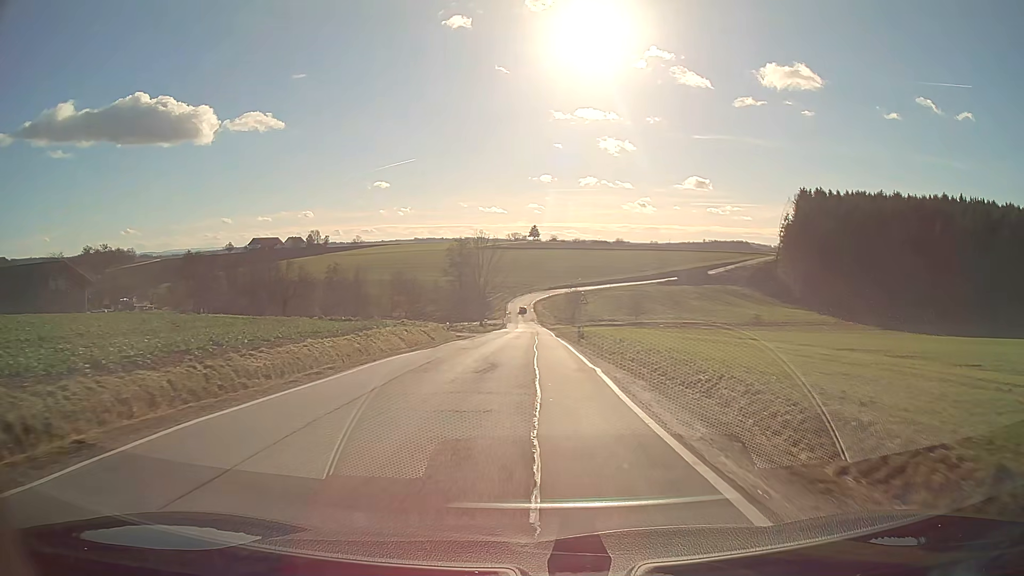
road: secondary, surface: asphalt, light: Day
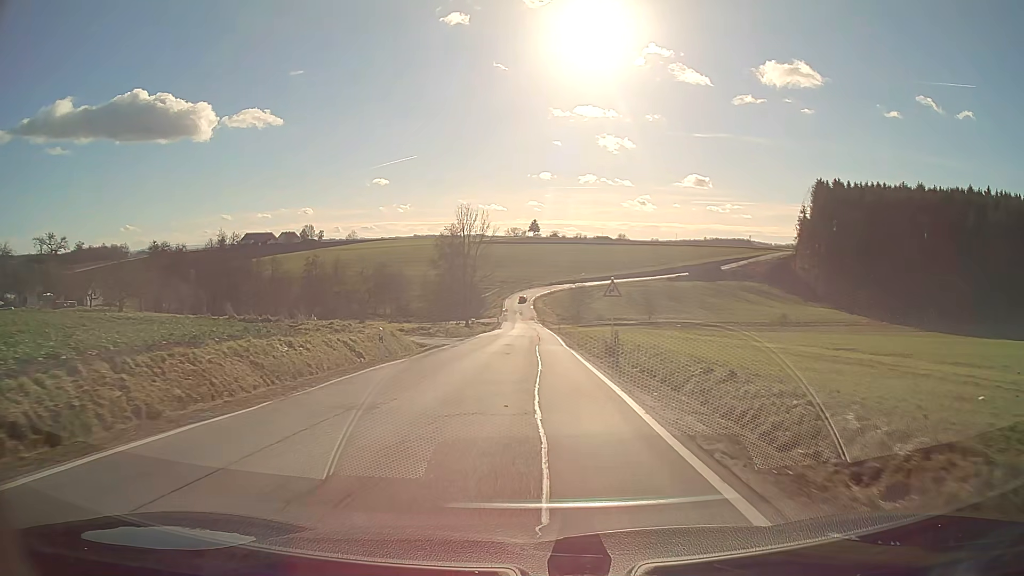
(0.0, +16.7) m; 0°
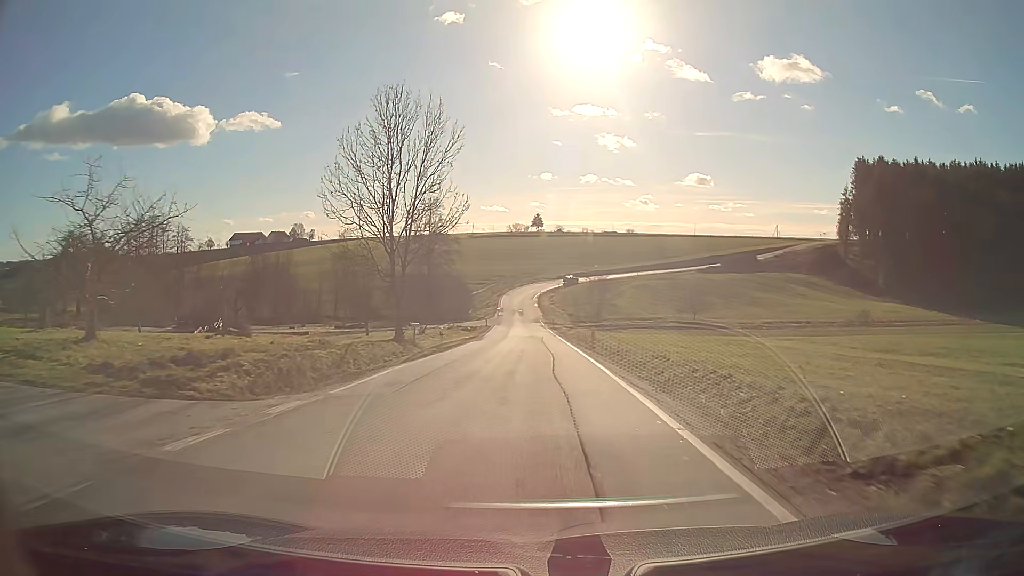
(-0.1, +33.5) m; 0°
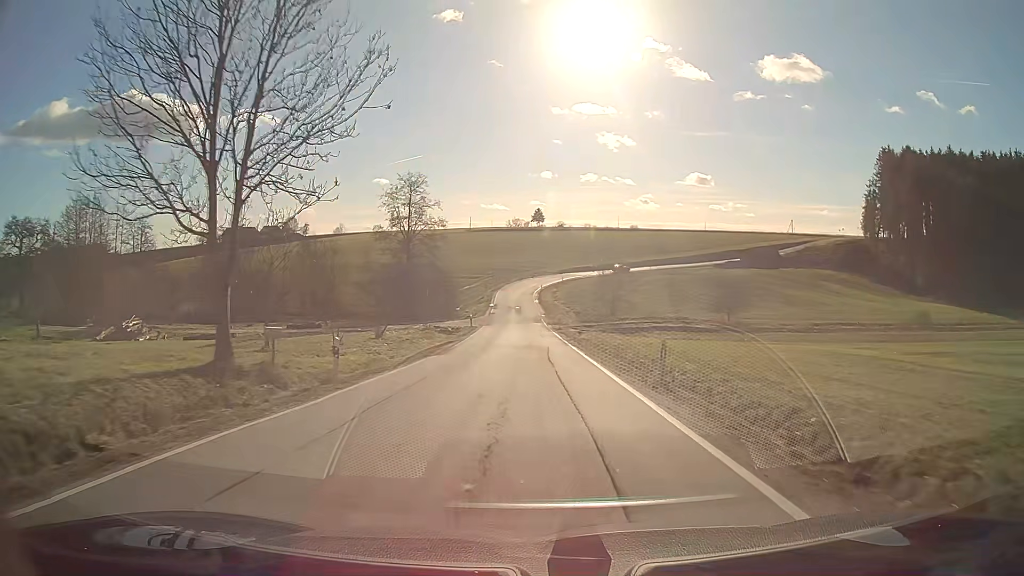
(0.0, +17.5) m; 0°
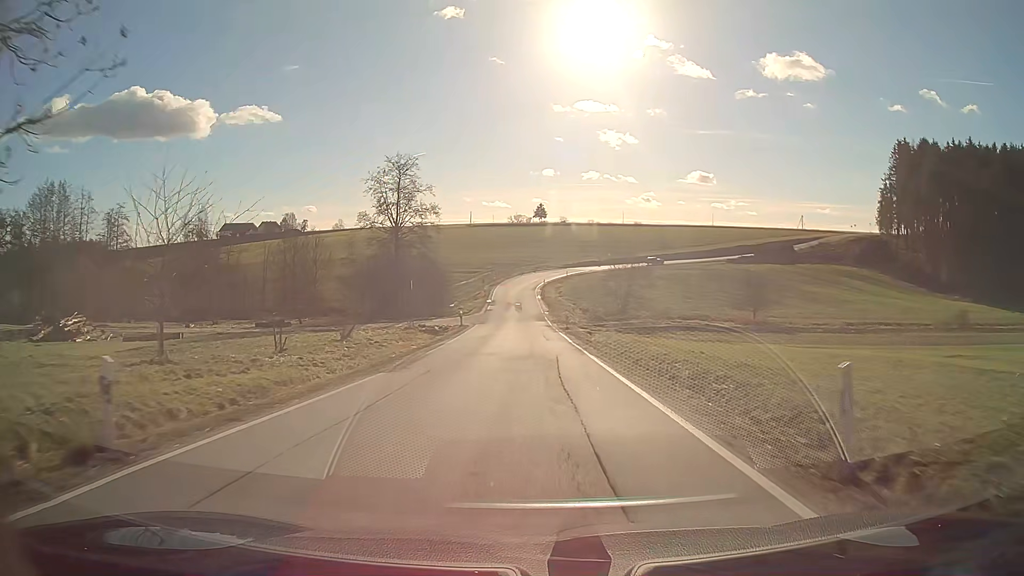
(0.0, +8.8) m; 0°
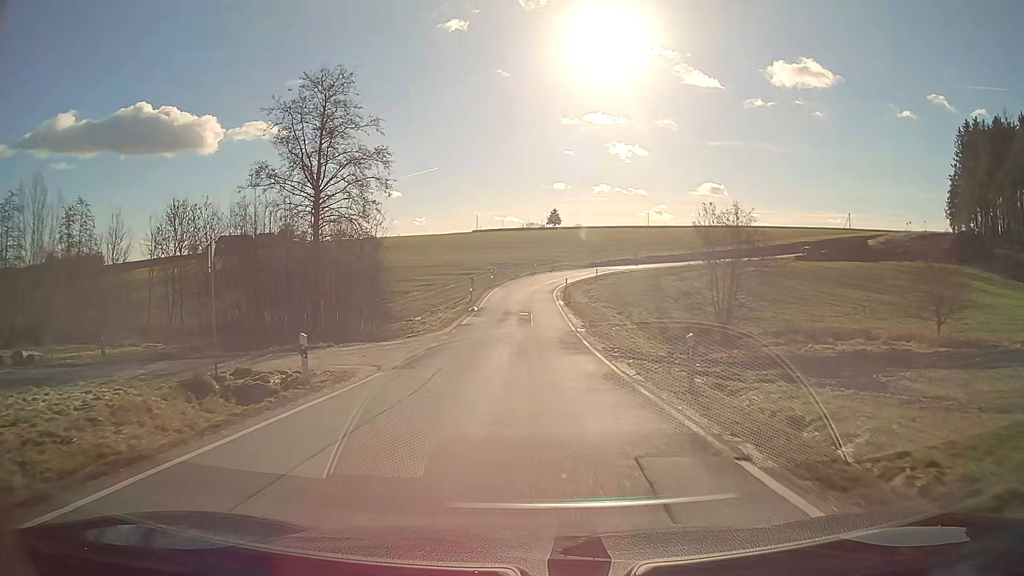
(-0.3, +33.0) m; -1°
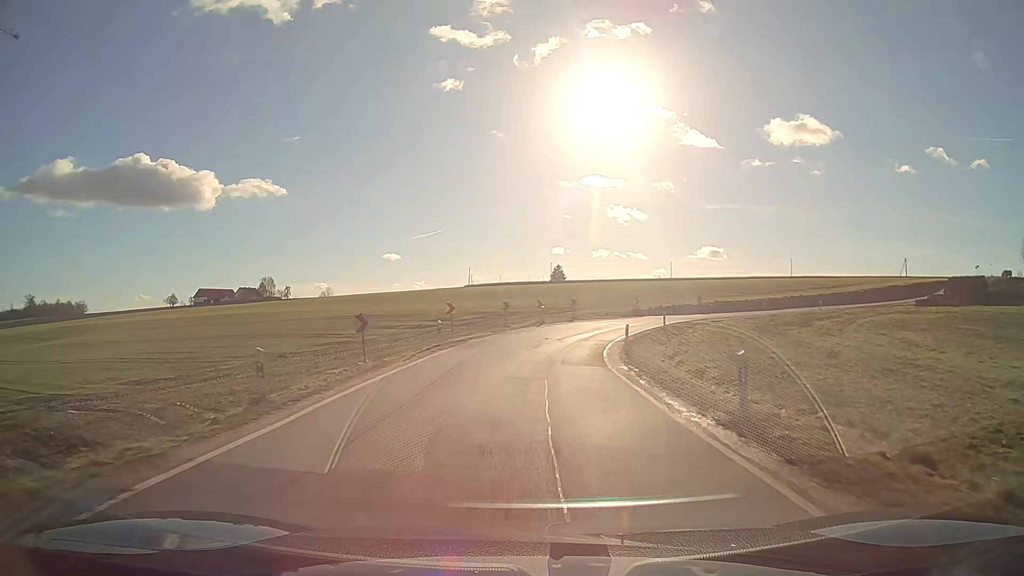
(-0.2, +39.8) m; 0°
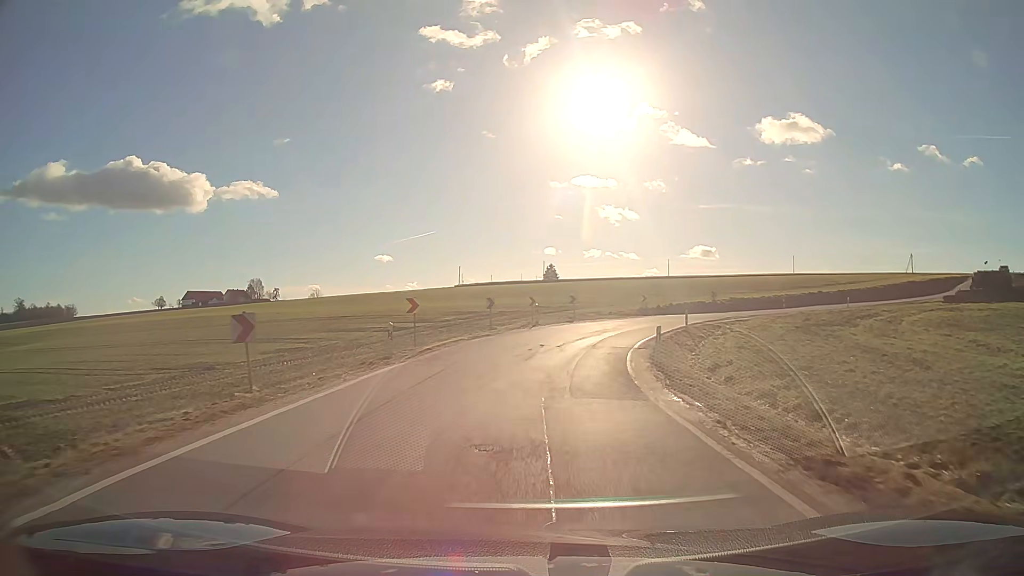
(0.0, +7.9) m; +1°
